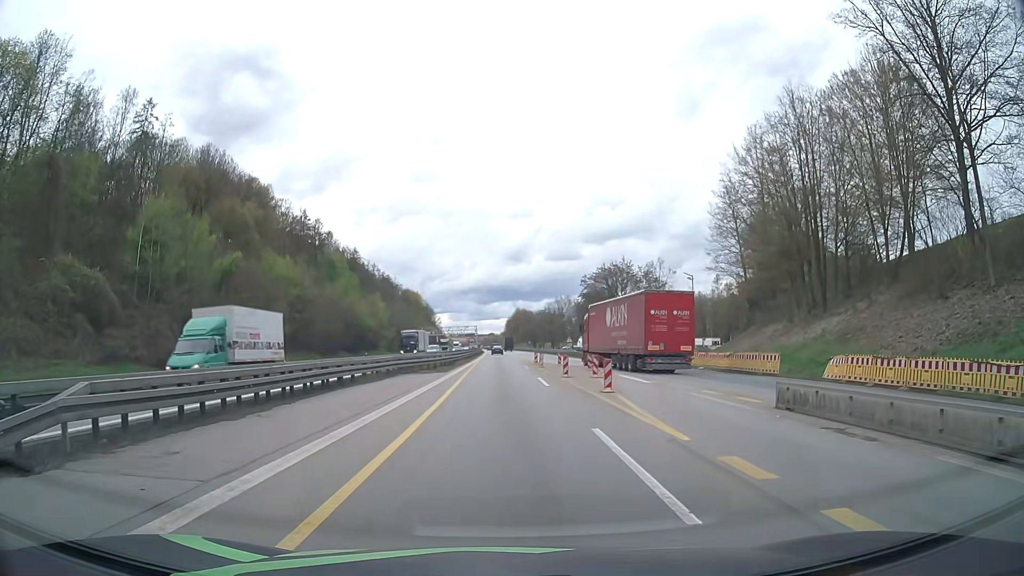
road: motorway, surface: asphalt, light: Day
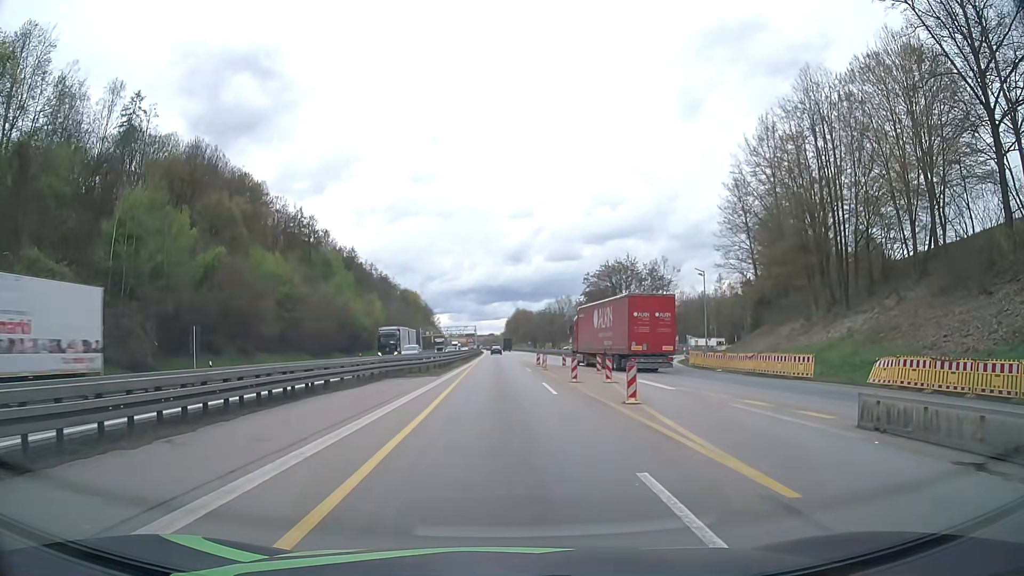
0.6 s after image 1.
(0.0, +3.9) m; 0°
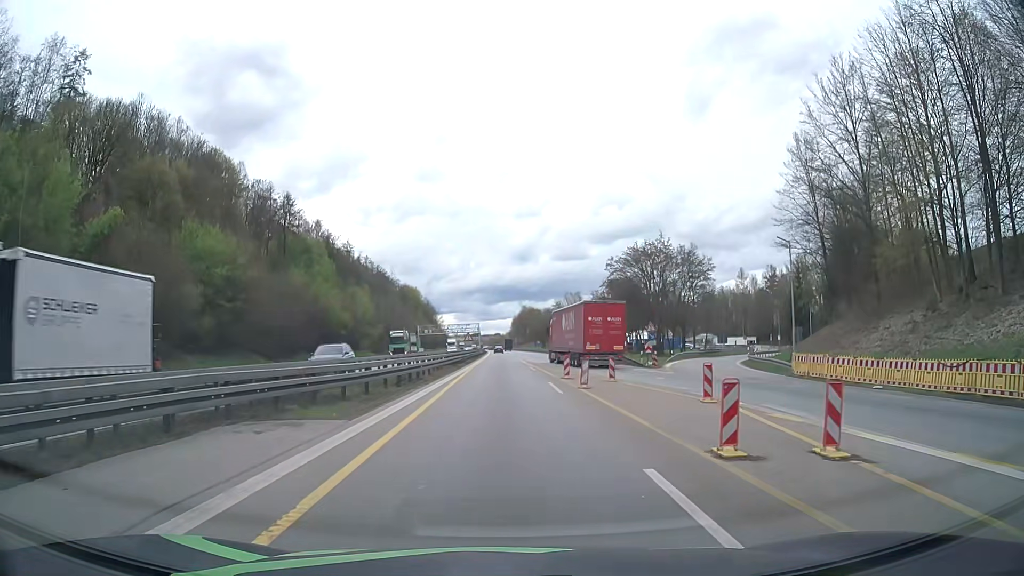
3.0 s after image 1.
(-0.2, +18.1) m; -1°
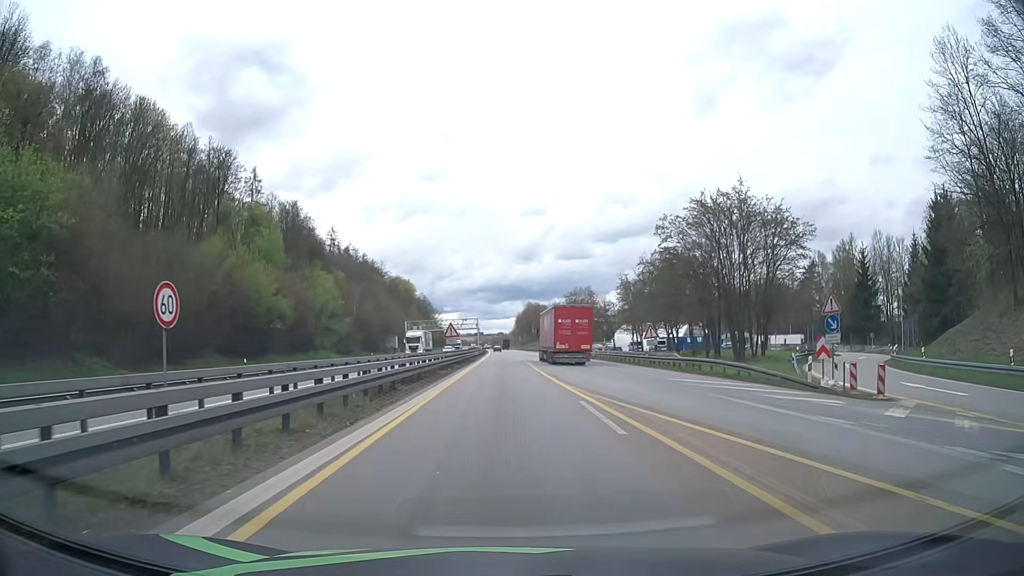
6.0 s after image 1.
(-0.2, +27.7) m; 0°
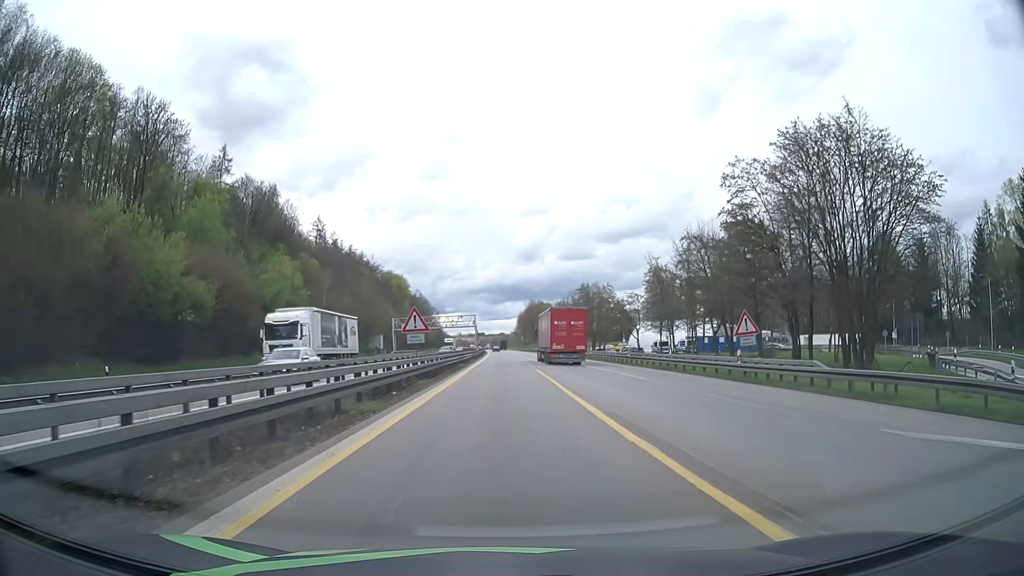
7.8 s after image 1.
(0.0, +19.1) m; 0°
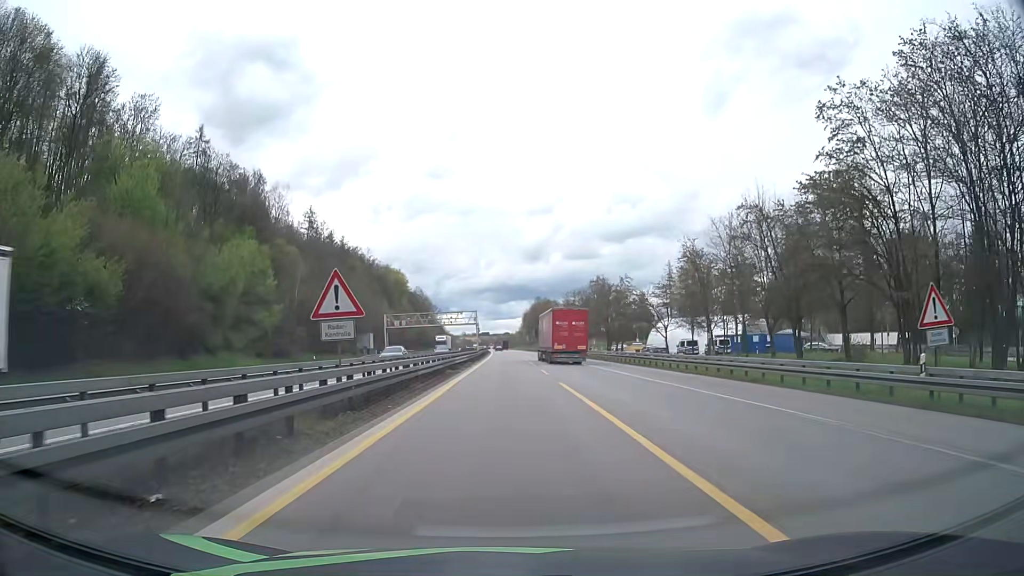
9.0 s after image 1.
(-0.1, +13.7) m; -1°
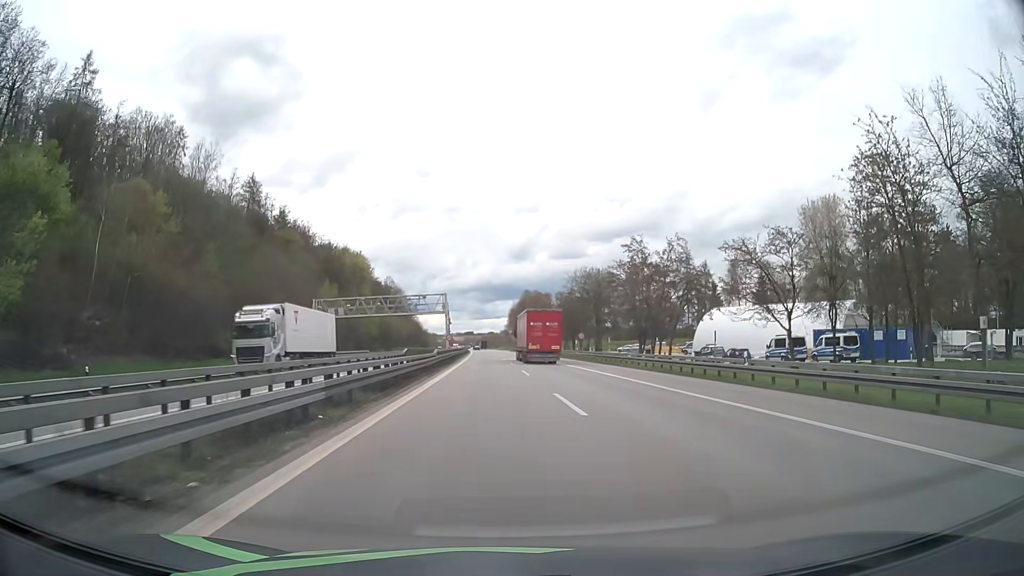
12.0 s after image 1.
(0.0, +37.4) m; +1°
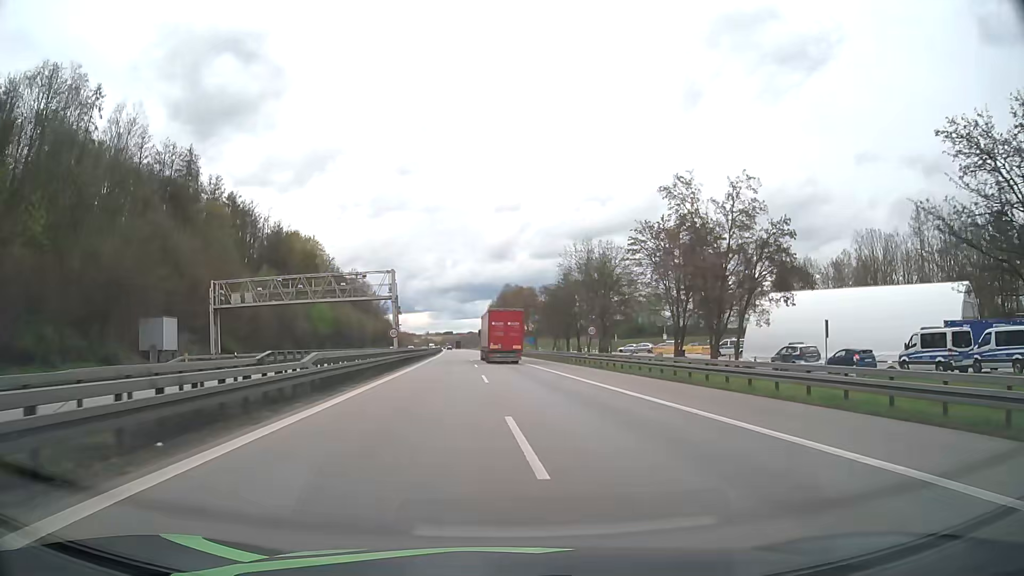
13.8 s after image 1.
(+0.5, +24.6) m; +2°
(0, +10) (0, +20) (0, +30) (0, +40) (-1, +50) (-1, +60) (-2, +70) (-2, +80) (-3, +90) (-4, +100) m
